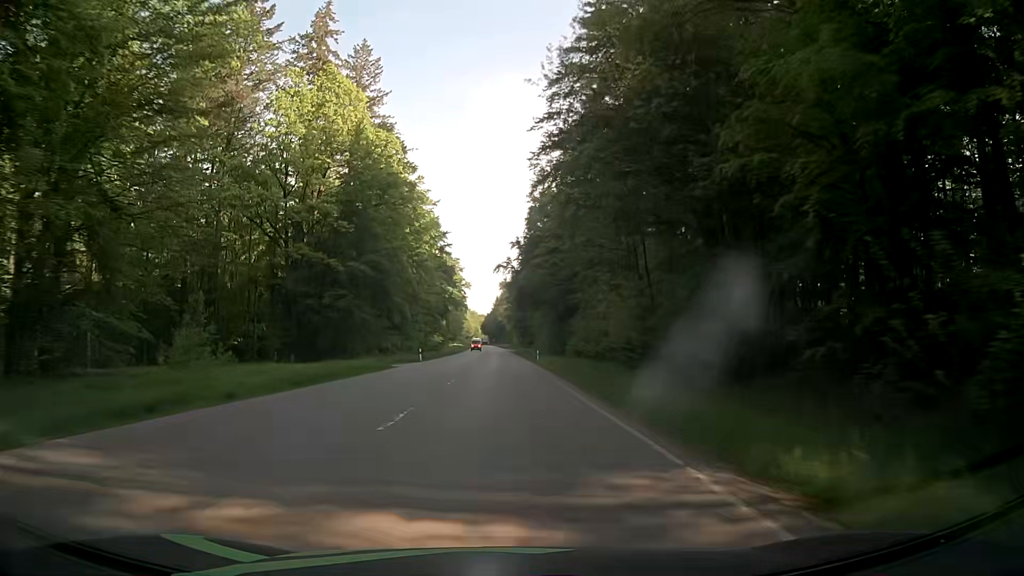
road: secondary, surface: asphalt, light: Day
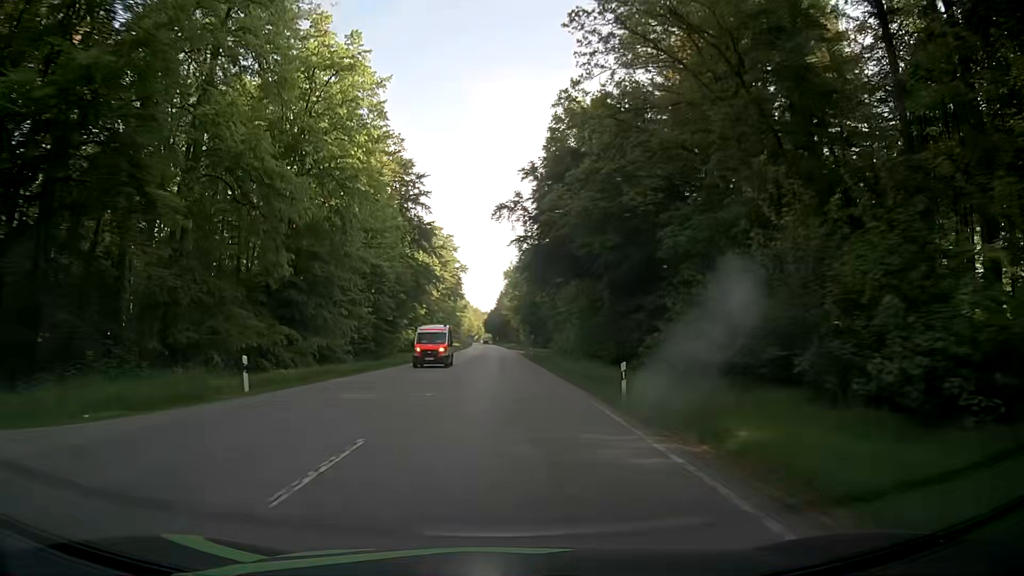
(-0.2, +41.7) m; 0°
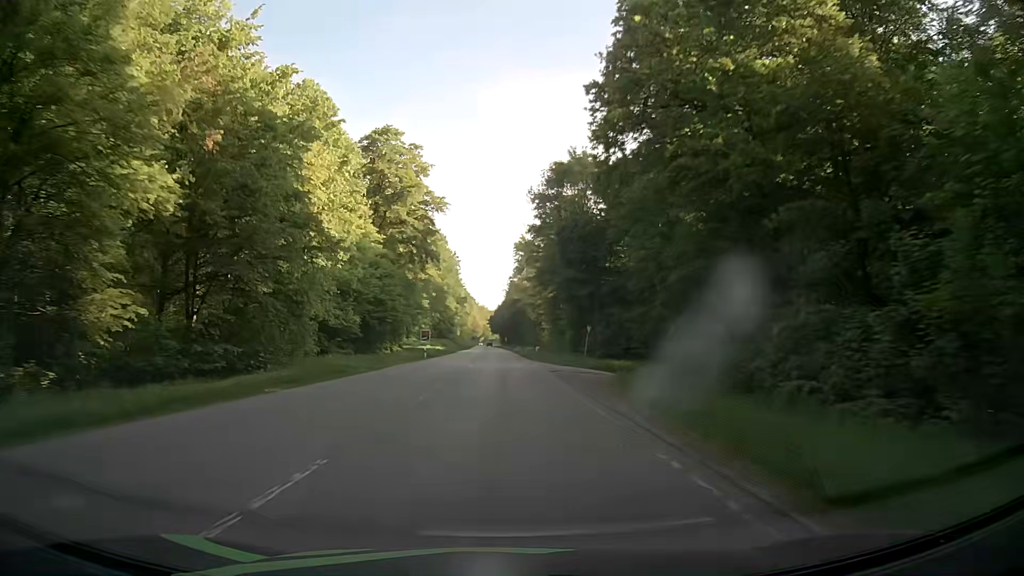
(-0.5, +74.1) m; -1°
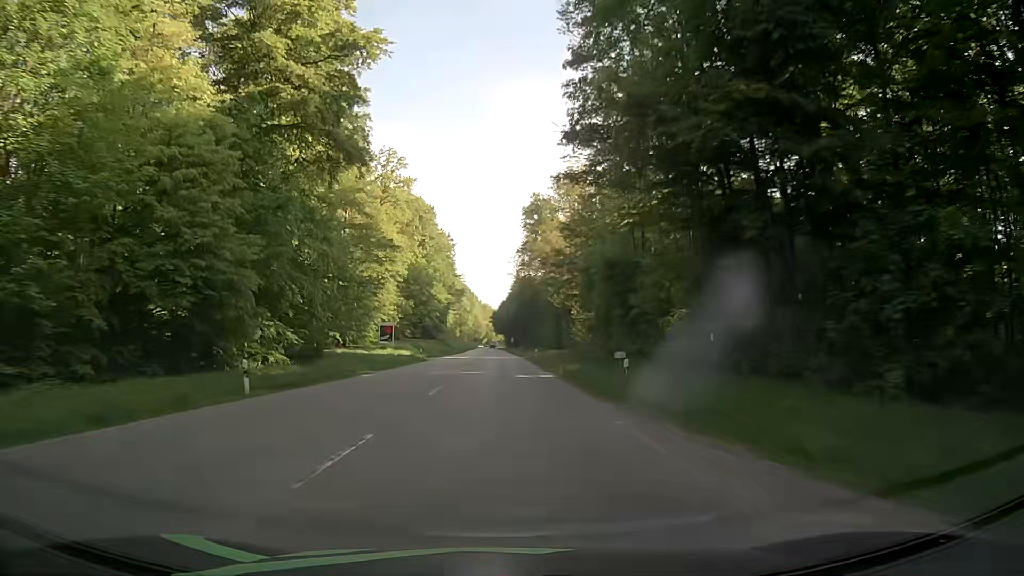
(+0.3, +46.0) m; 0°
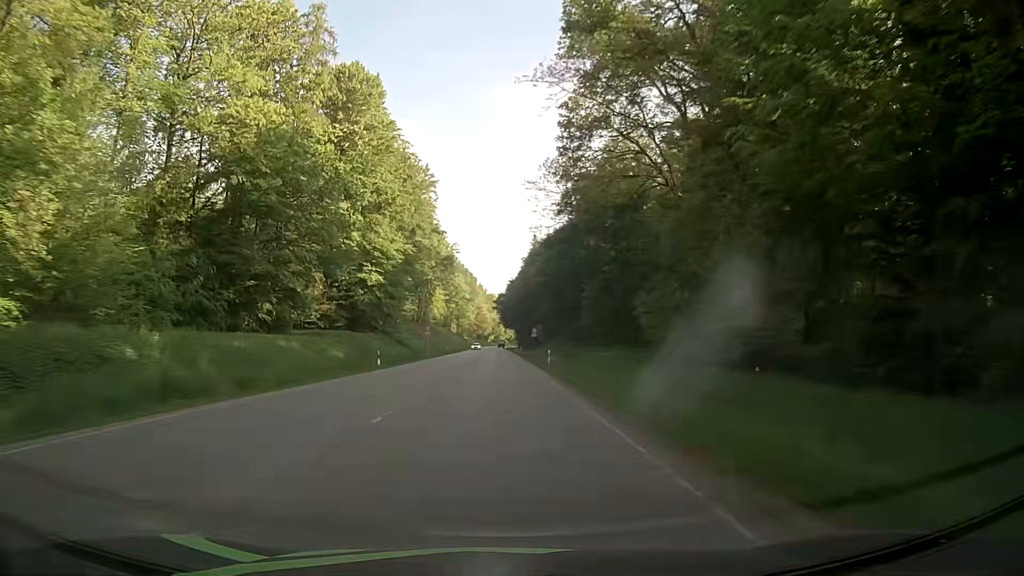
(-0.3, +77.7) m; -1°
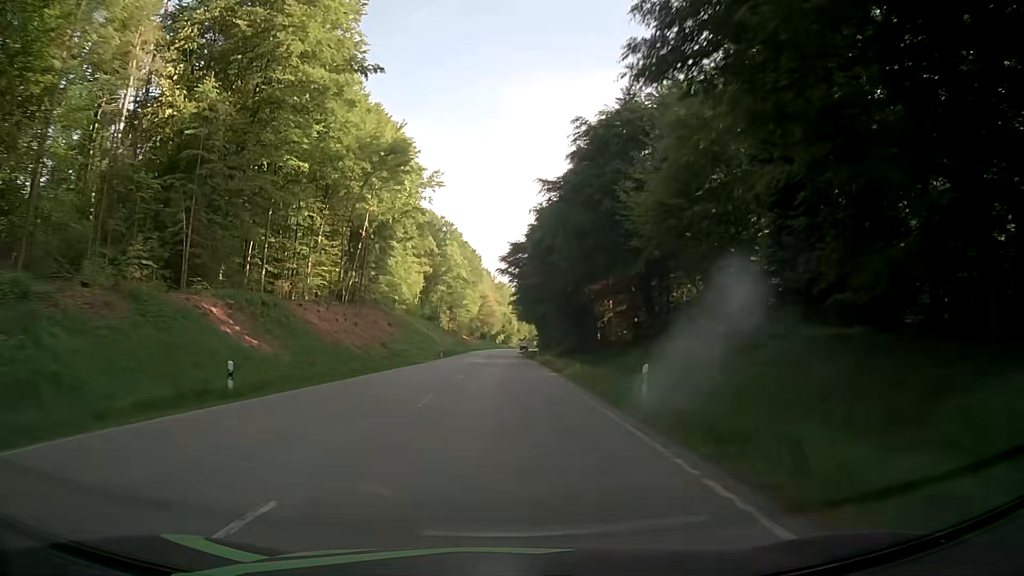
(-1.0, +78.5) m; -1°
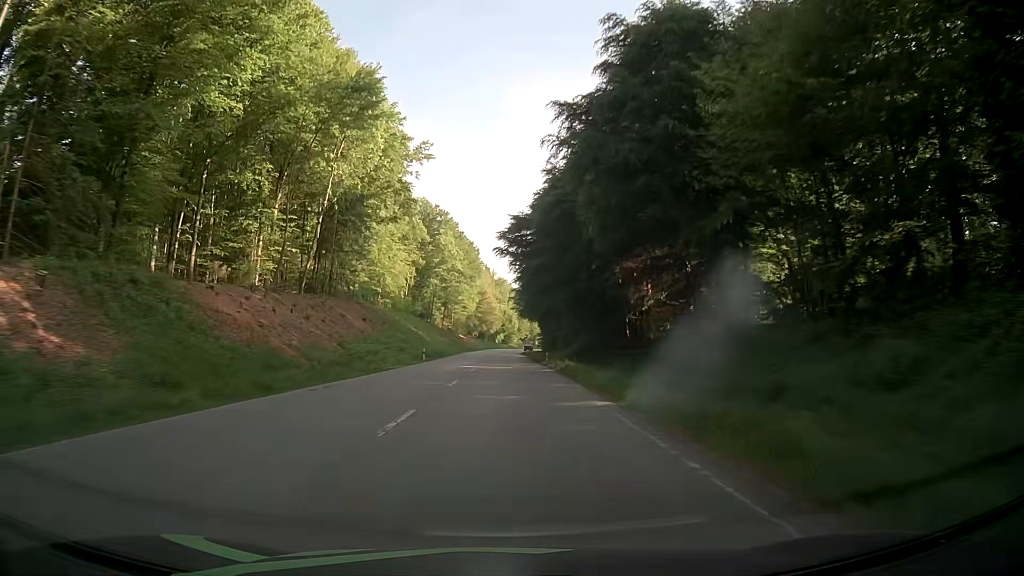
(0.0, +15.8) m; 0°
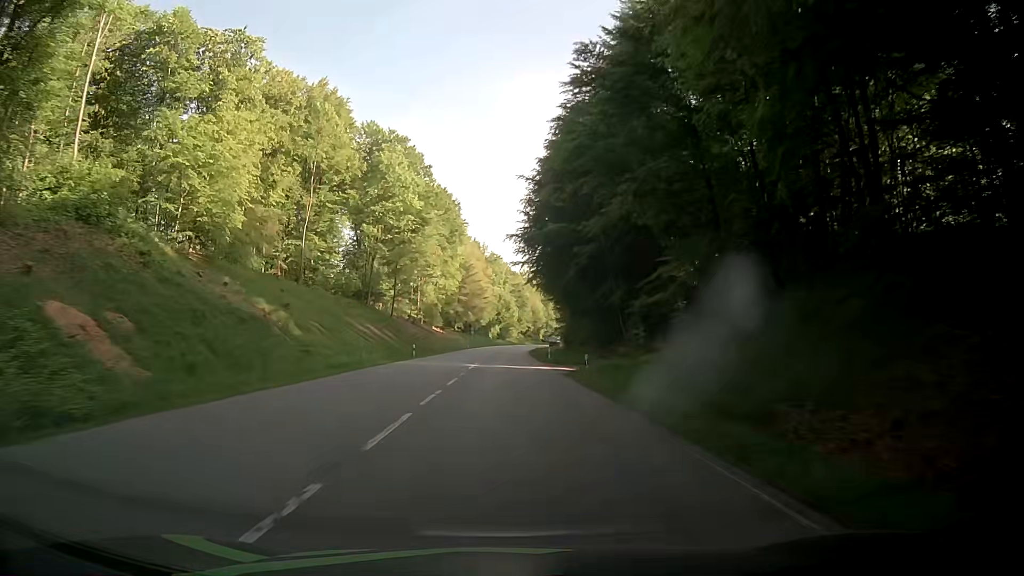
(-0.2, +62.8) m; -1°
(0, +10) (0, +20) (0, +30) (+1, +40) (+1, +50) (+1, +60) (+1, +70) (+1, +80) (+2, +90) (+2, +100) m
